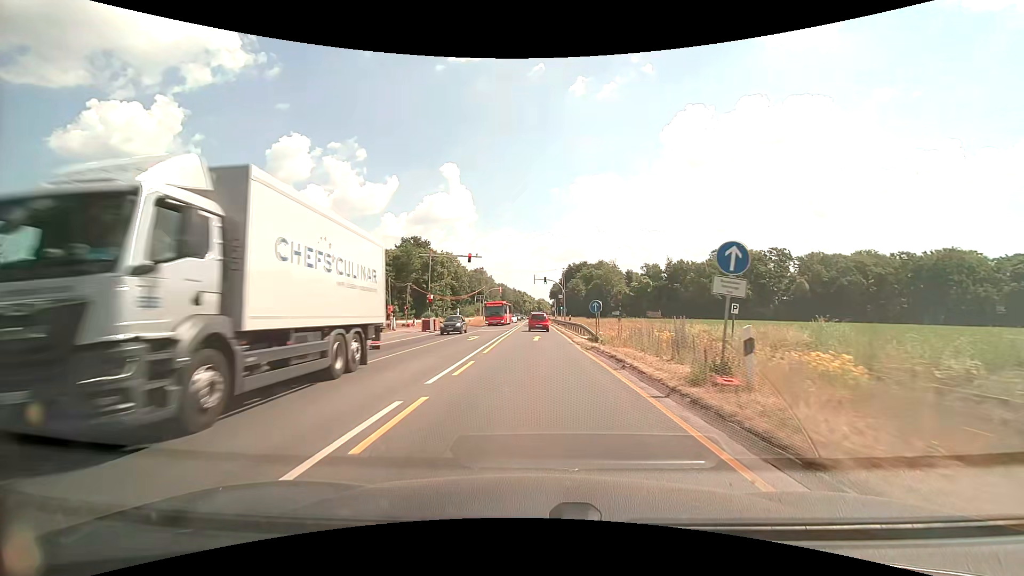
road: secondary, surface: asphalt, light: Day
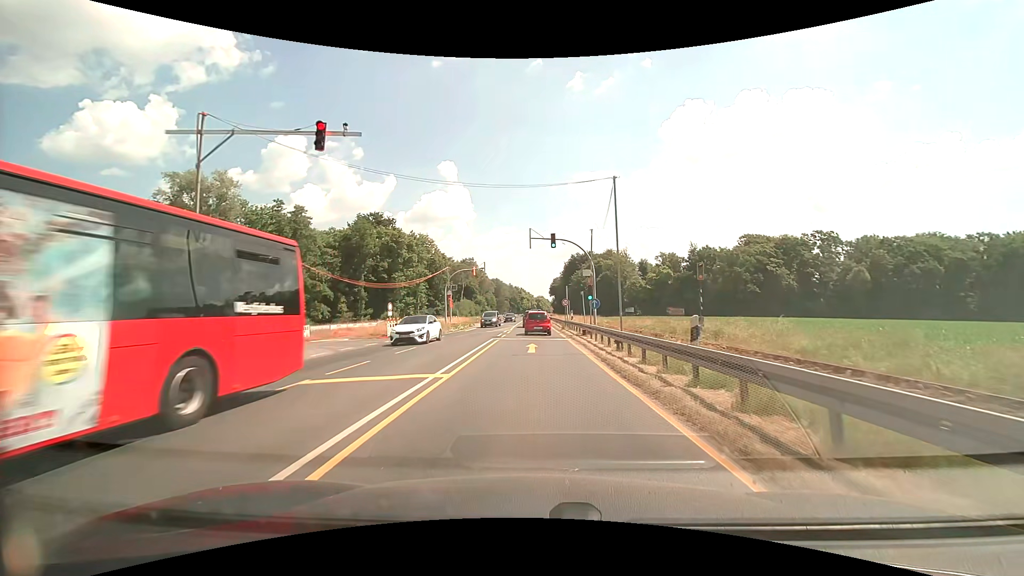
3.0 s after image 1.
(+0.1, +33.0) m; 0°
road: trunk_link
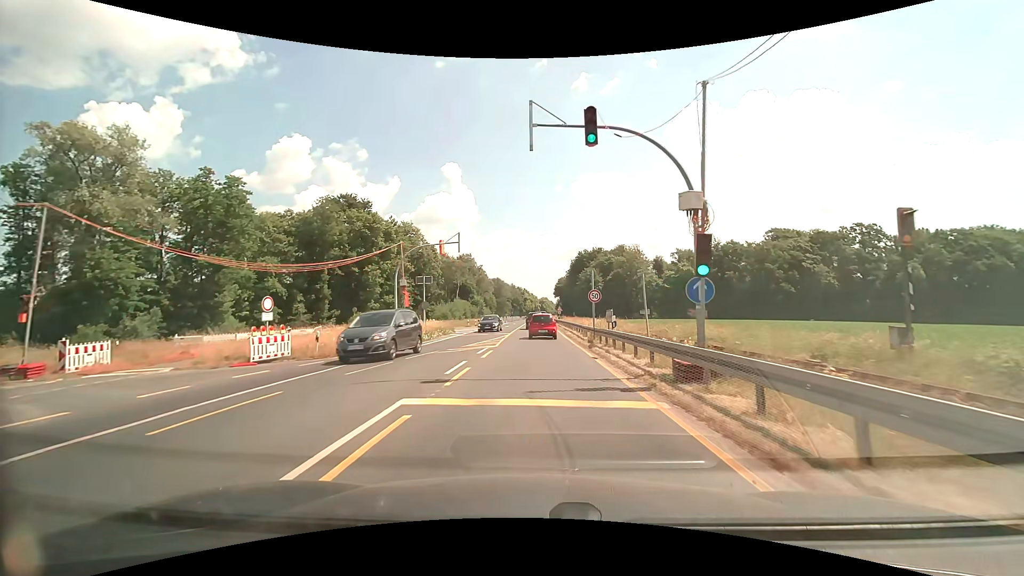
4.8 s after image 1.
(-0.1, +18.3) m; -1°
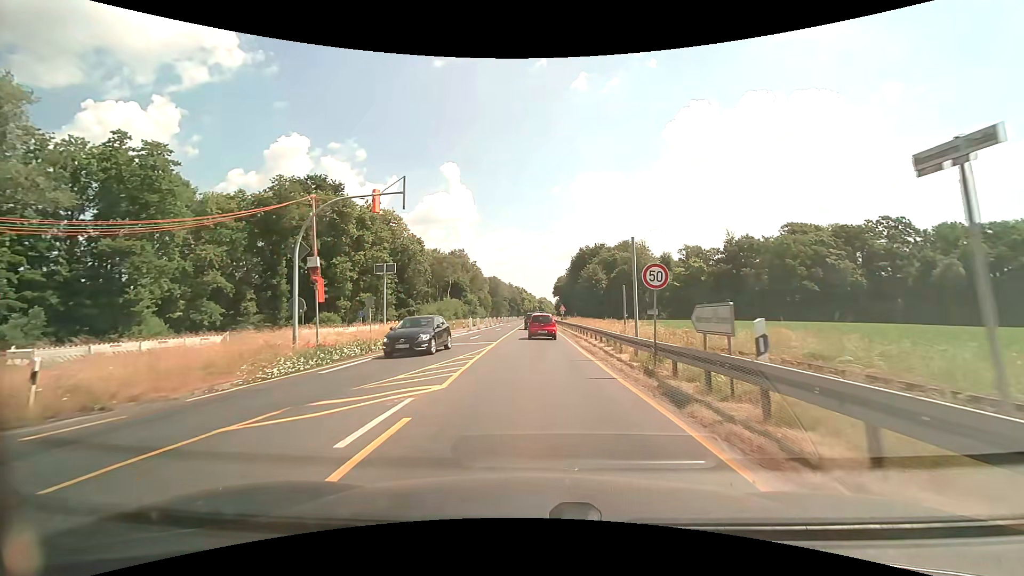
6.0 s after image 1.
(0.0, +12.3) m; 0°
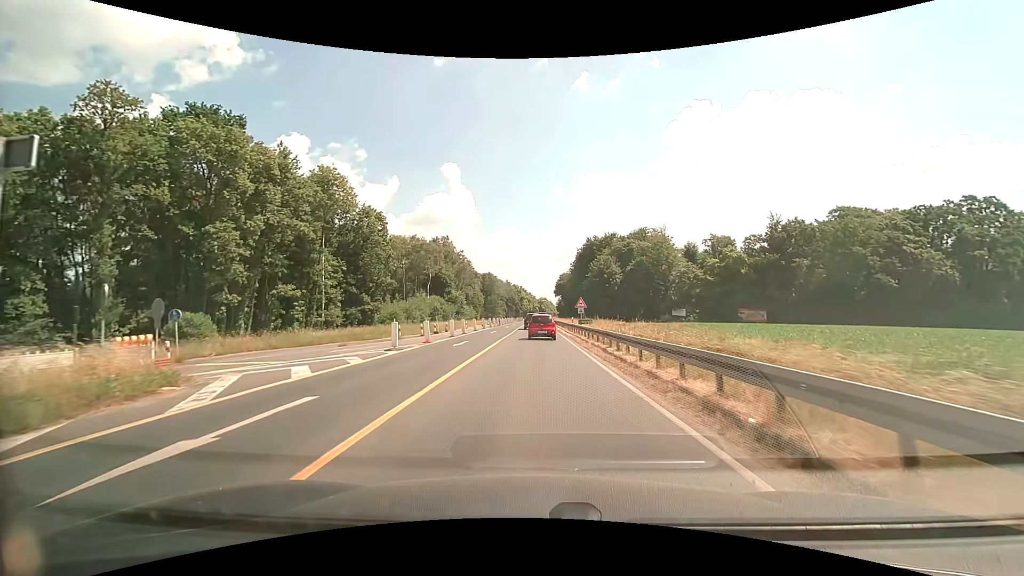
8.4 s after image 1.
(0.0, +26.7) m; 0°
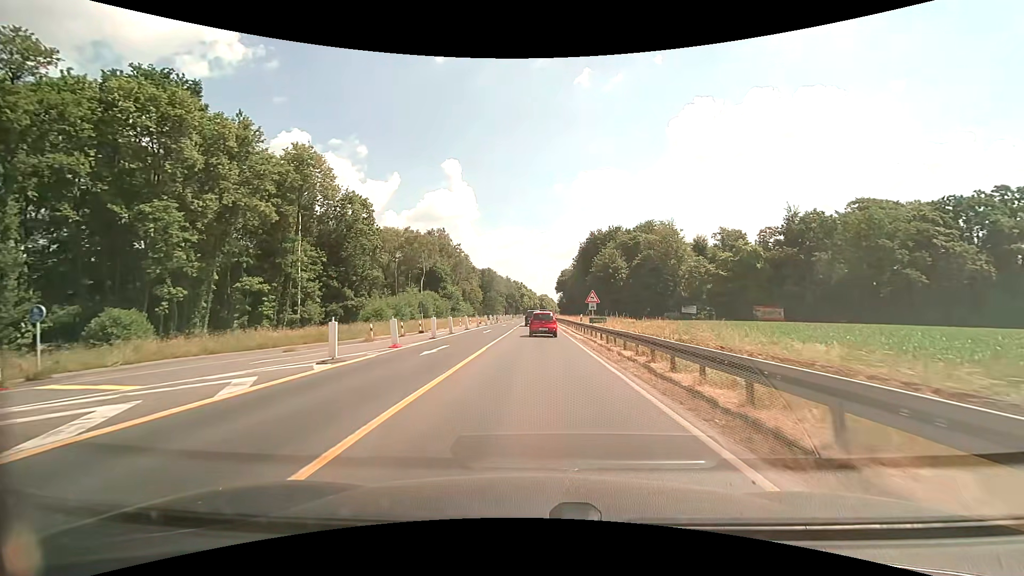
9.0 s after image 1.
(0.0, +7.1) m; 0°
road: trunk
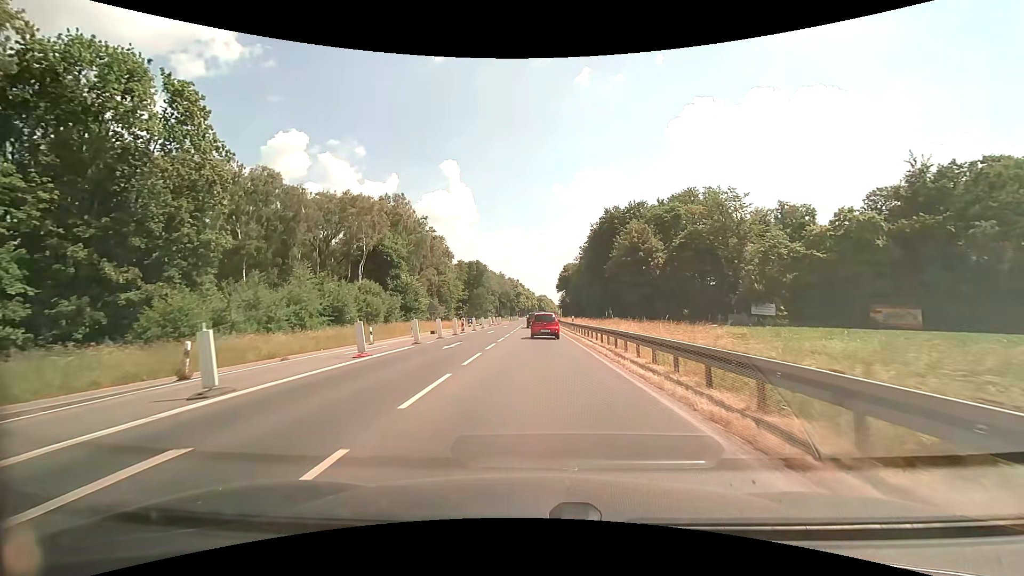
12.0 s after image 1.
(+0.1, +36.5) m; 0°
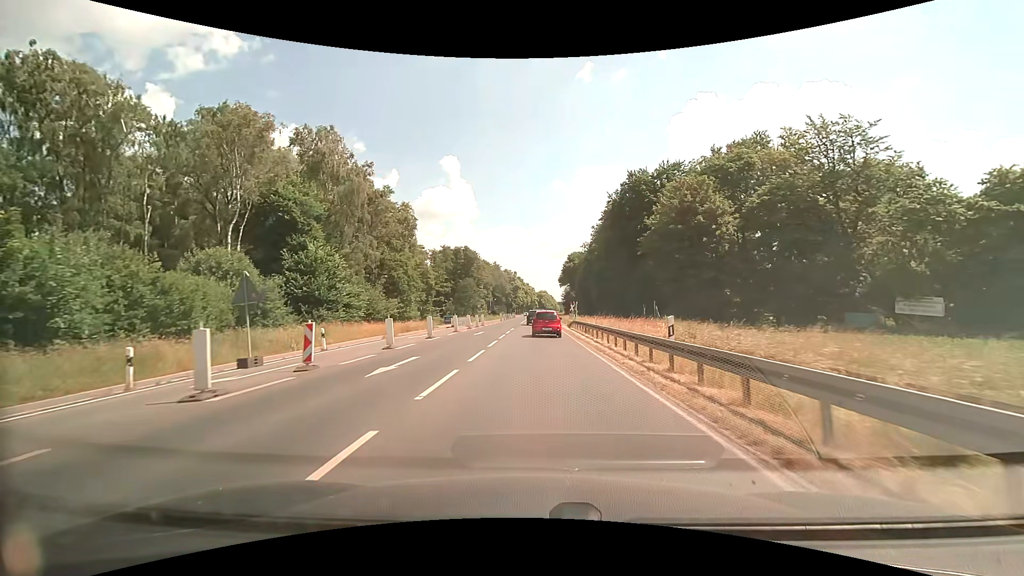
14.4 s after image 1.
(0.0, +29.6) m; 0°
(0, +10) (0, +20) (0, +30) (0, +40) (0, +50) (0, +60) (0, +70) (0, +80) (0, +90) (0, +100) m
